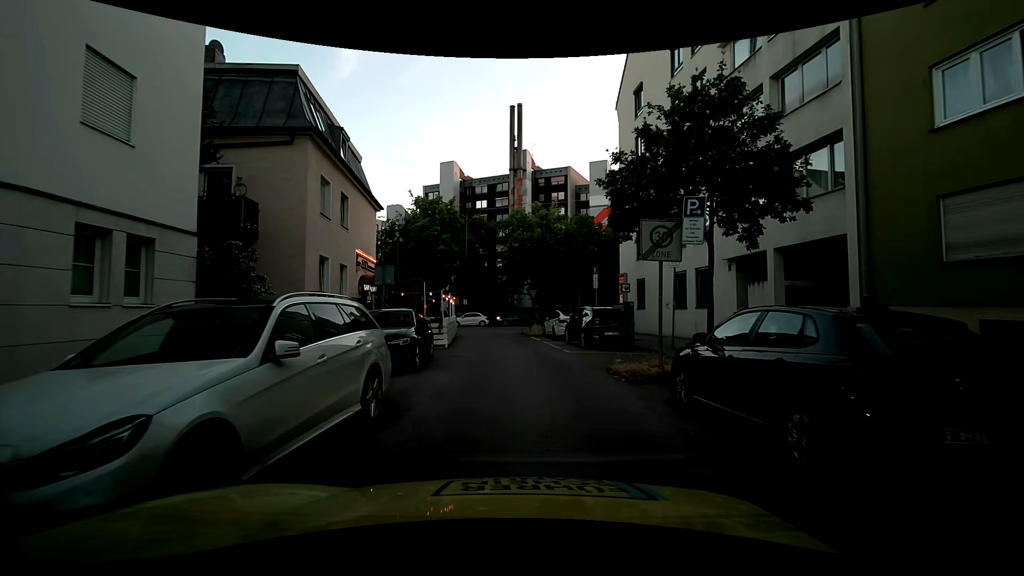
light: Day
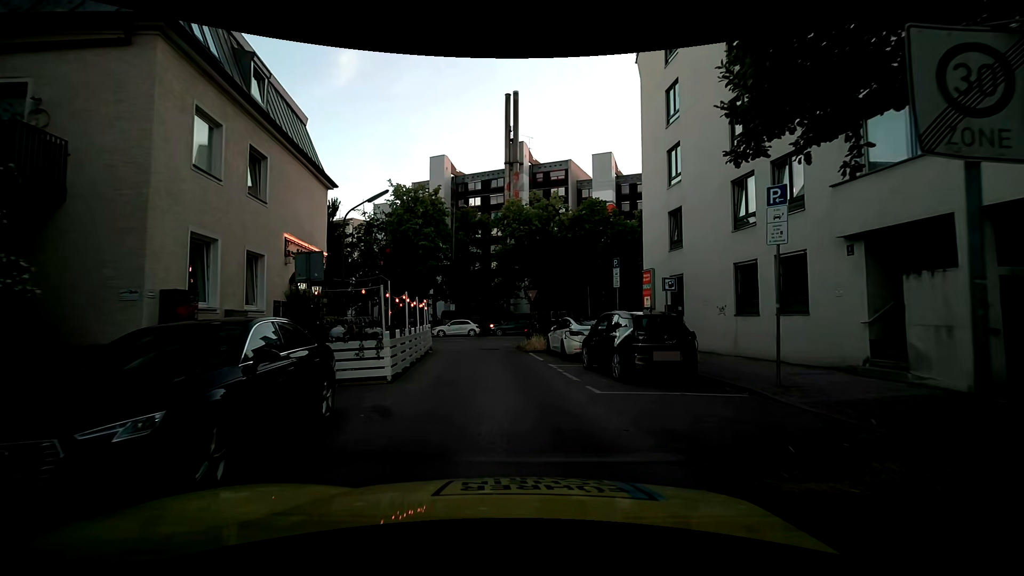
(0.0, +7.2) m; -1°
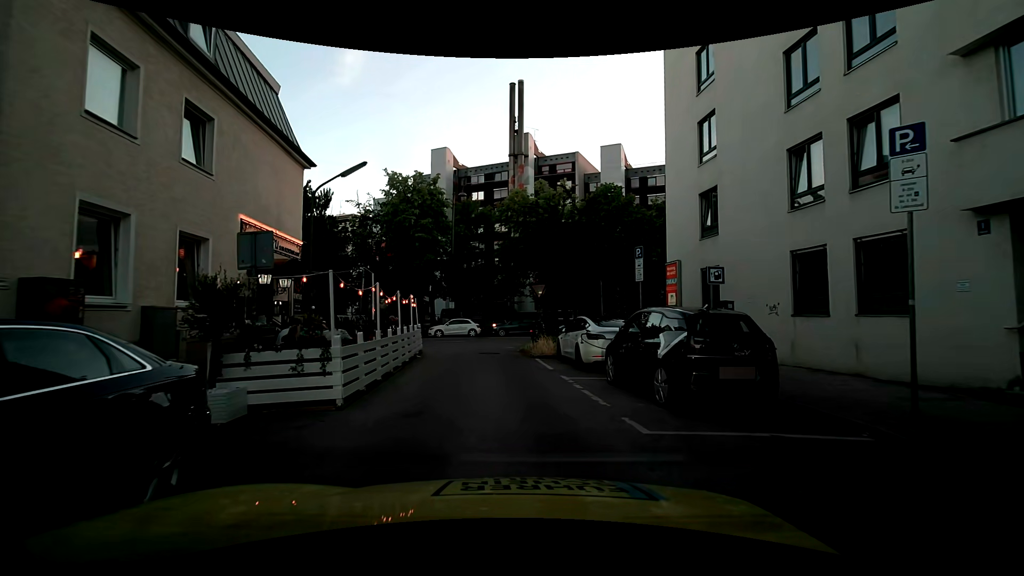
(+0.1, +3.2) m; +2°
